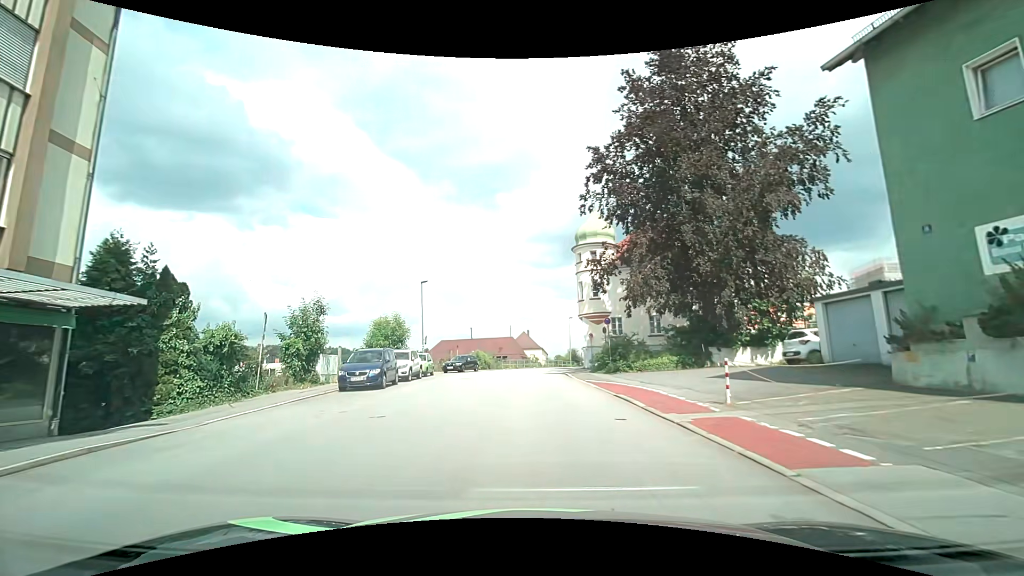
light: Day
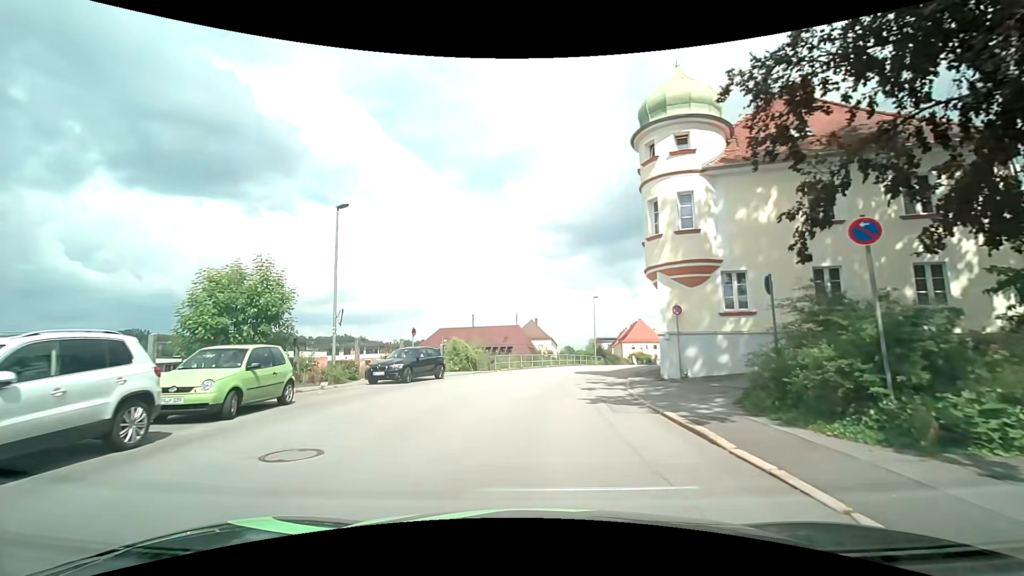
(-0.4, +20.8) m; -1°
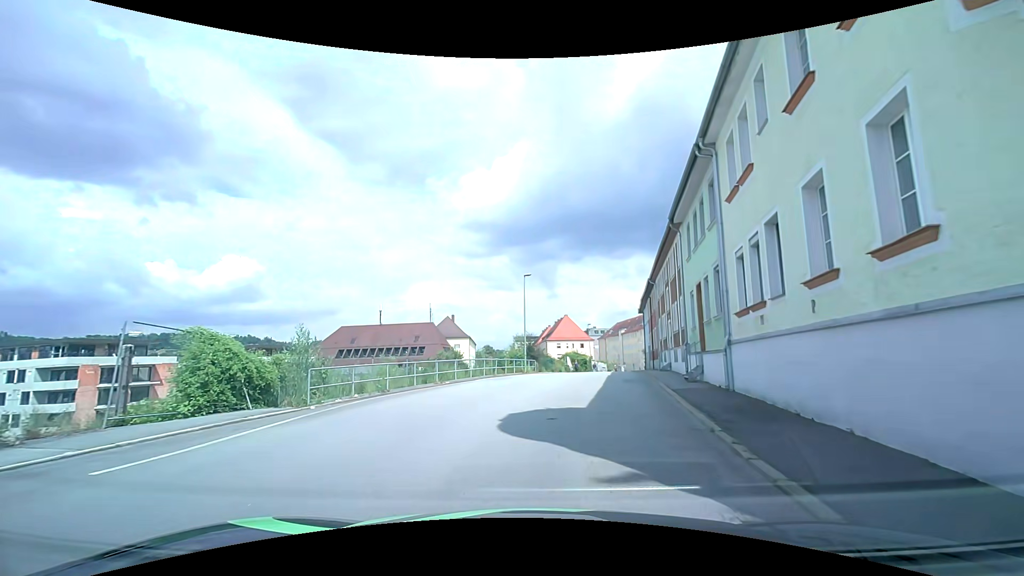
(+1.0, +17.8) m; +8°
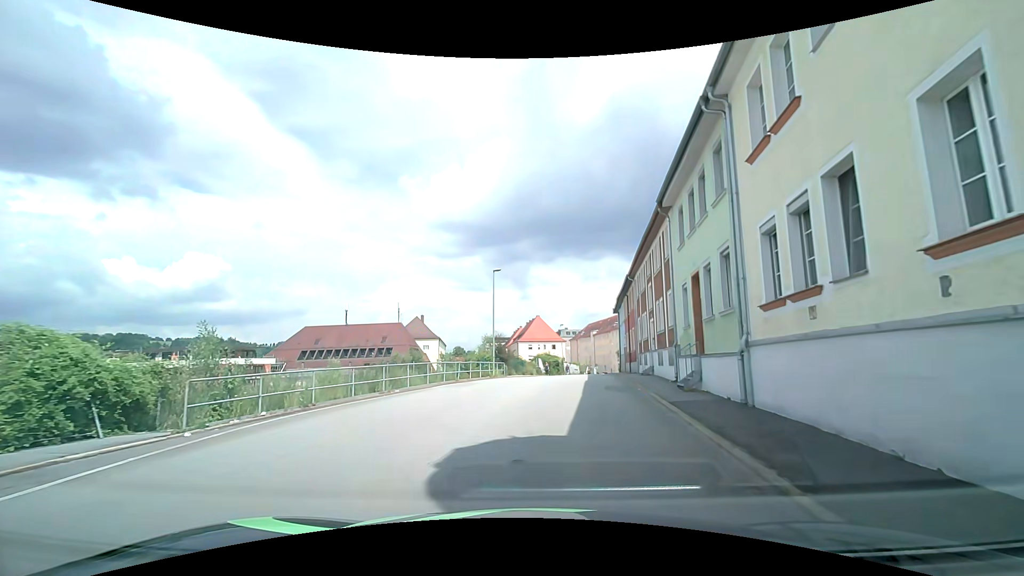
(+0.1, +3.3) m; +3°
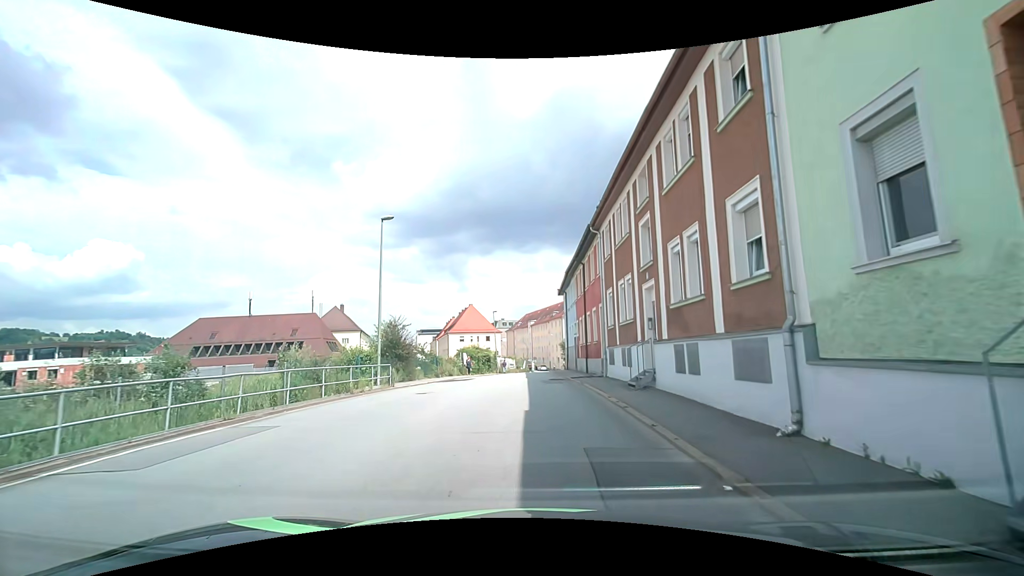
(+1.4, +13.4) m; +9°
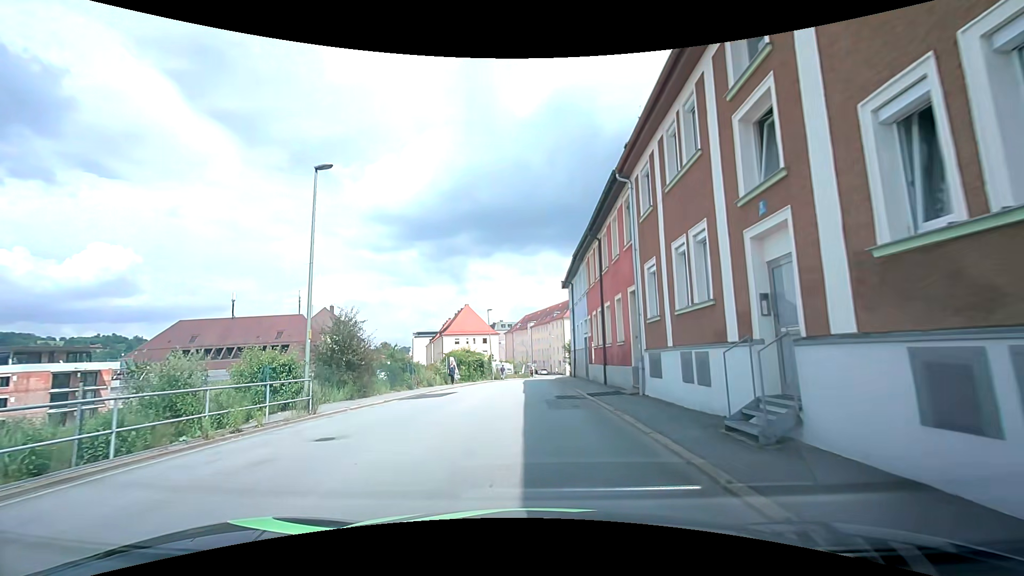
(-0.1, +7.4) m; 0°
(0, +10) (0, +20) (0, +30) (0, +40) (0, +50) (+2, +60) (+4, +70) (+5, +80) (+6, +90) (+5, +99) m
